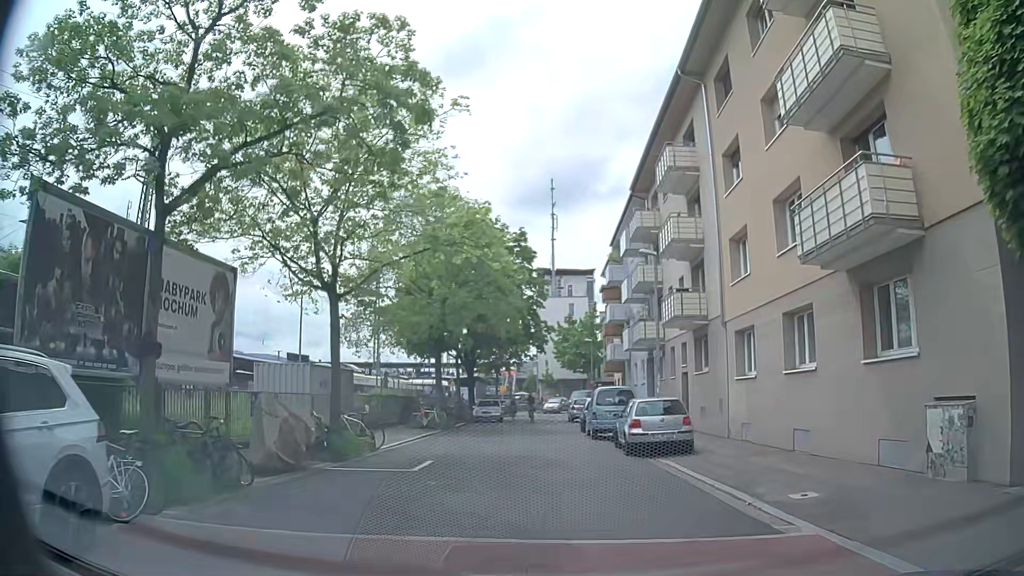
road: residential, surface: asphalt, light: Day
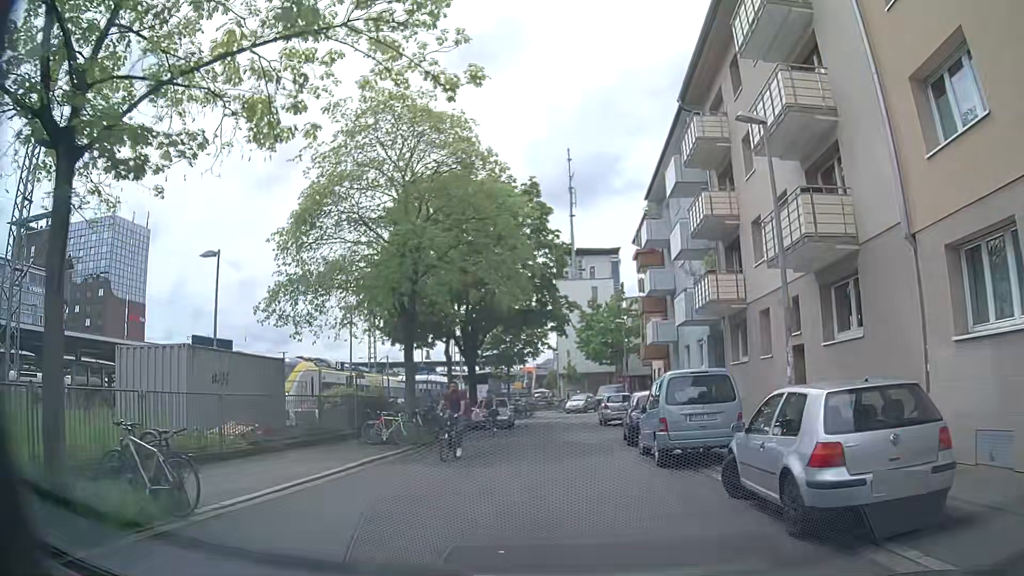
(-0.2, +10.6) m; -3°
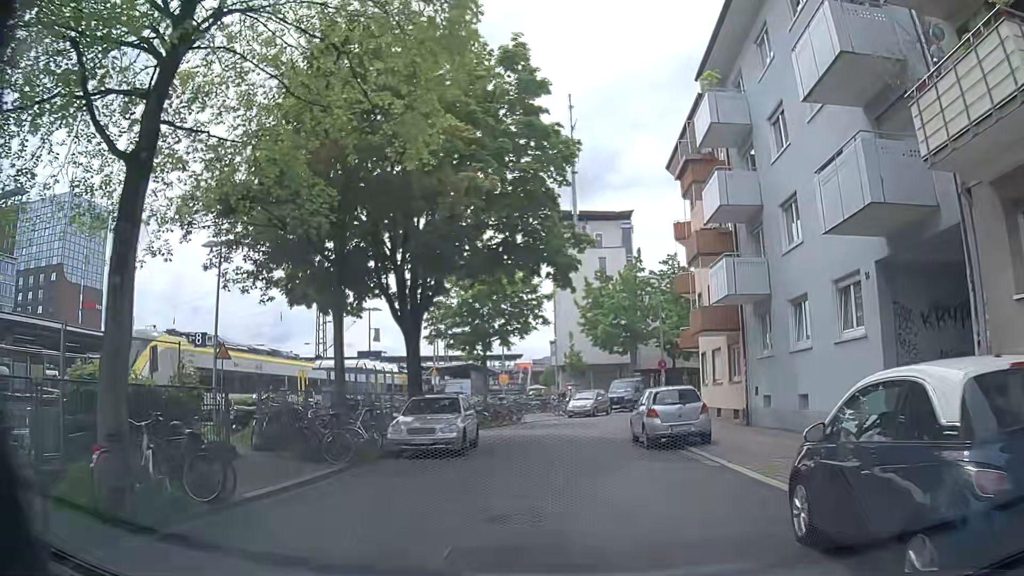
(+0.2, +15.3) m; +2°
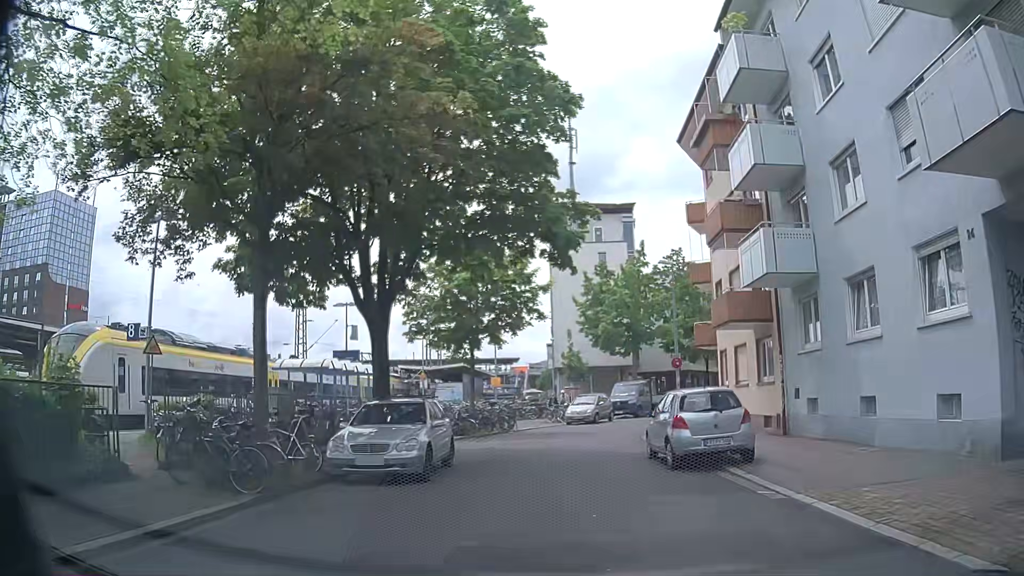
(0.0, +4.0) m; -1°
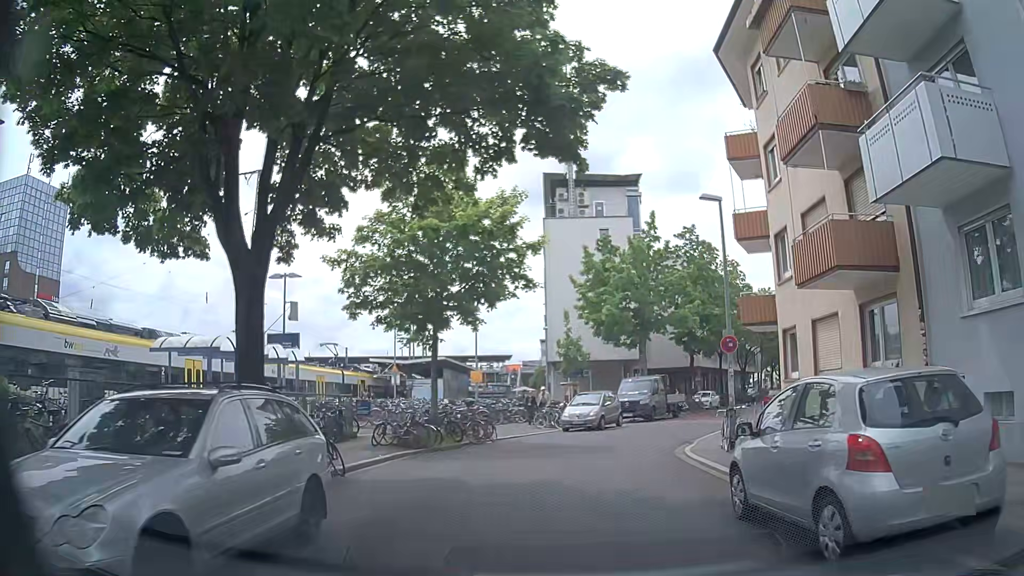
(+0.1, +8.0) m; +1°
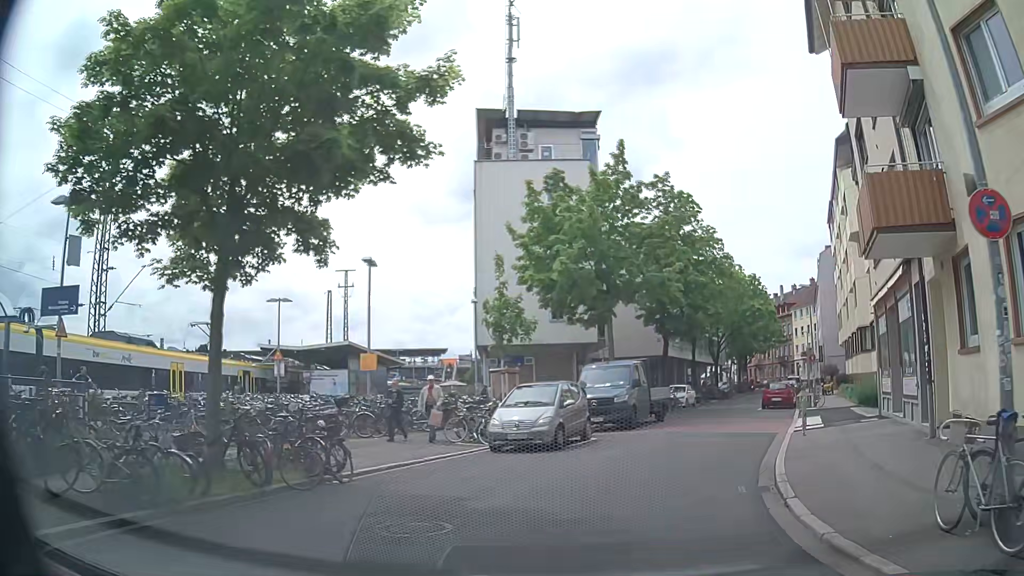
(+0.2, +11.7) m; +2°
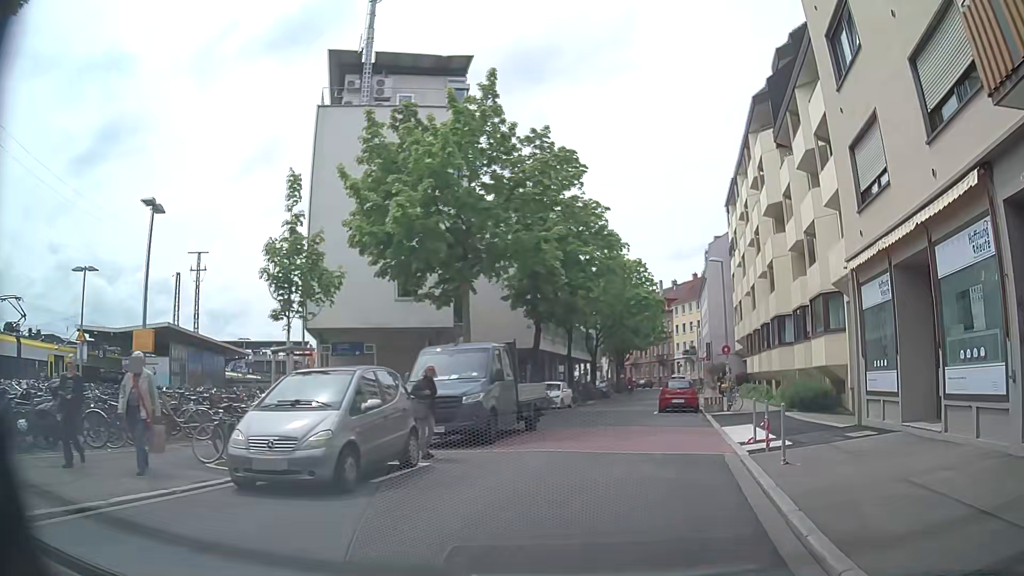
(+1.0, +7.0) m; +14°
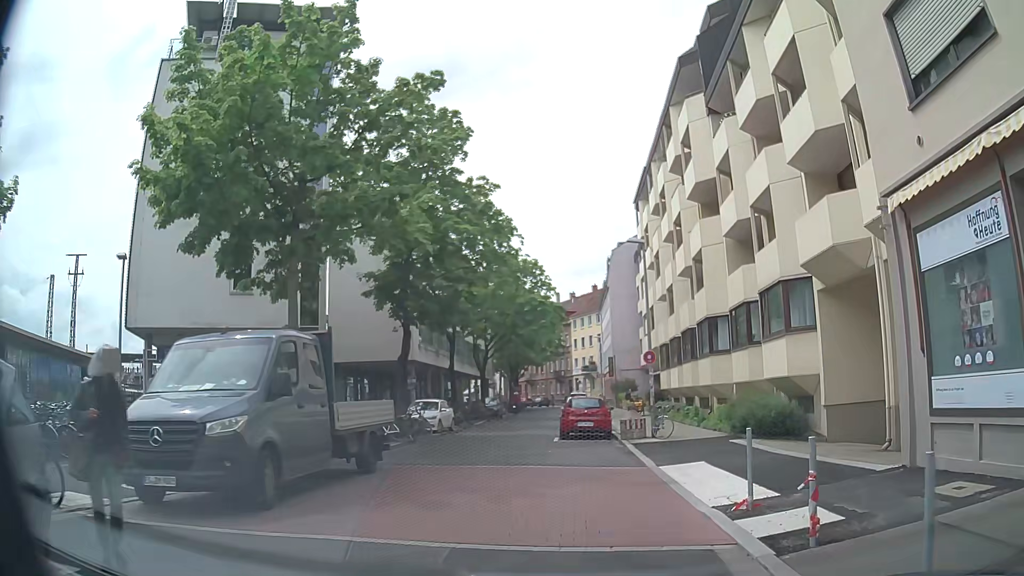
(+0.6, +6.5) m; +9°
